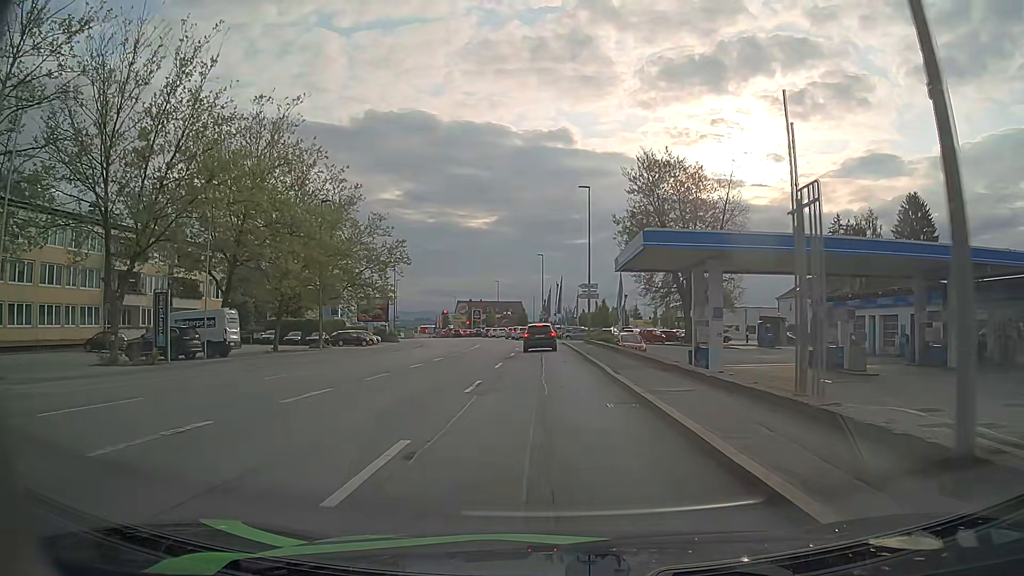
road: tertiary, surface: asphalt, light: Day
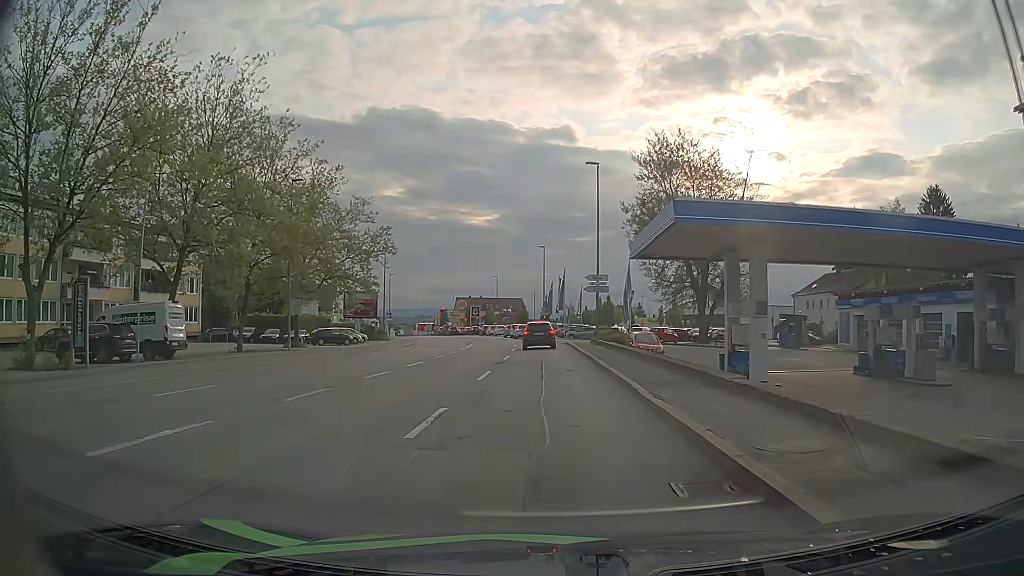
(+0.1, +6.0) m; +1°
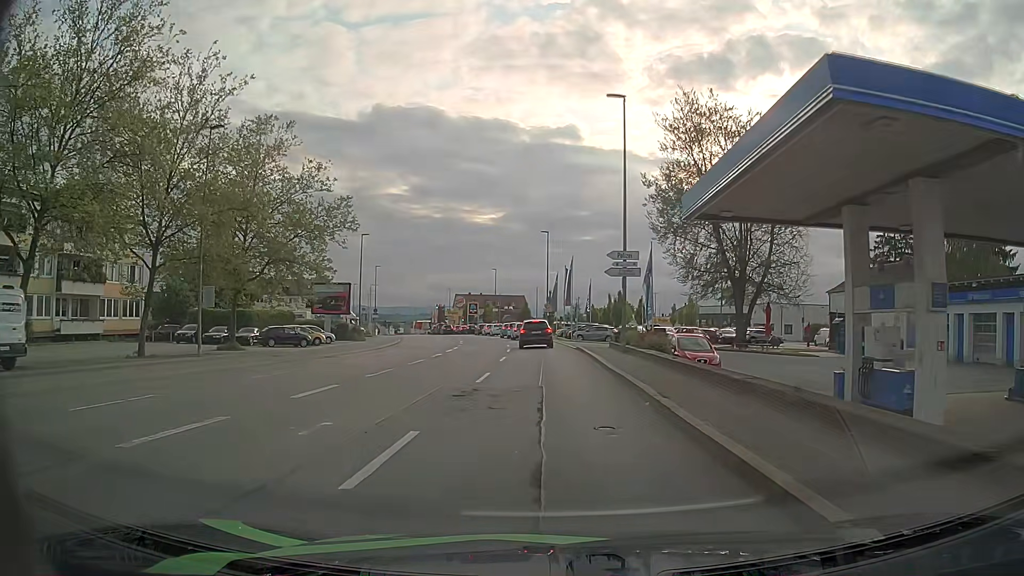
(0.0, +11.5) m; 0°
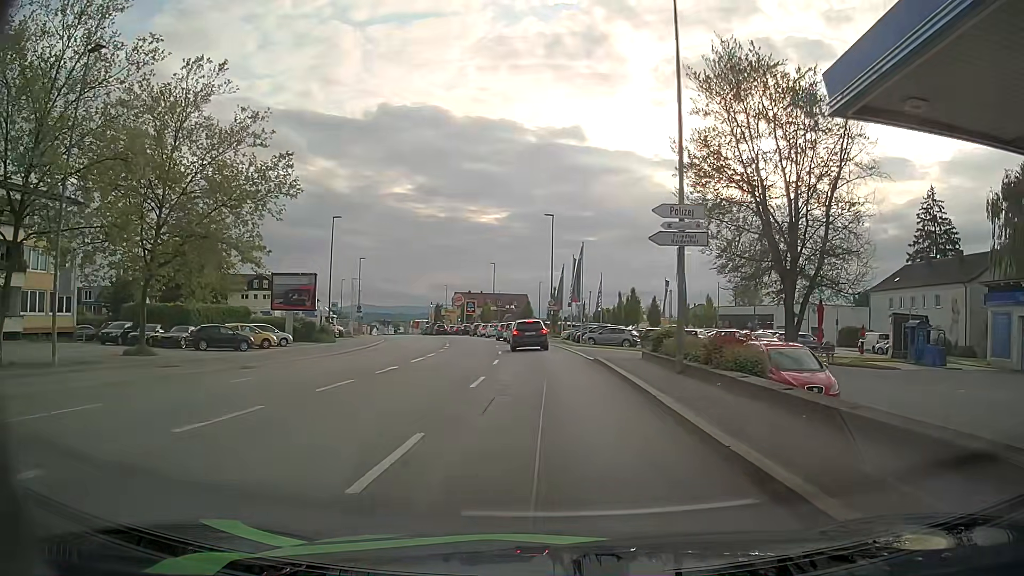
(-0.1, +10.4) m; 0°
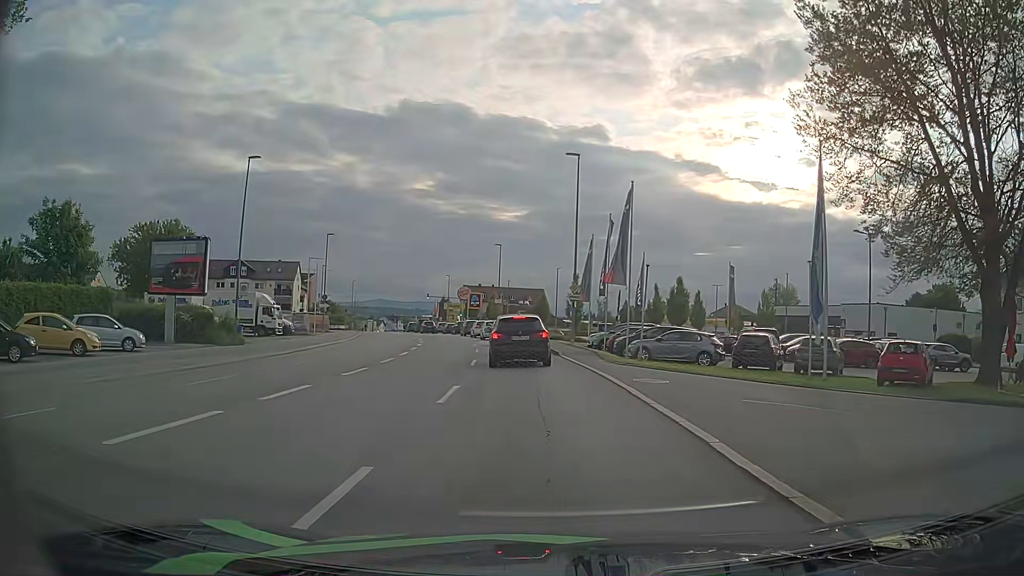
(-0.1, +19.7) m; -1°
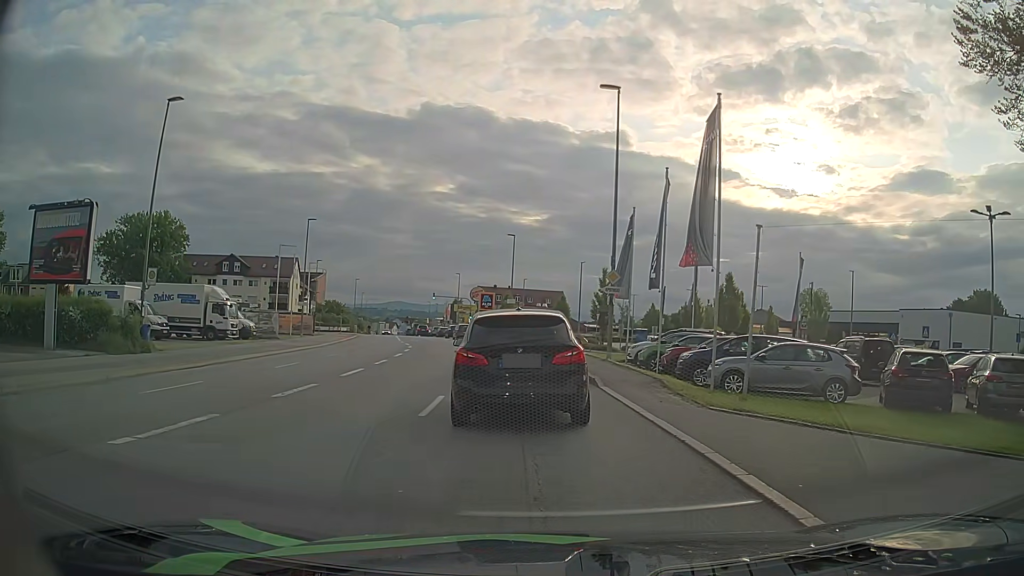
(-0.2, +11.1) m; -2°
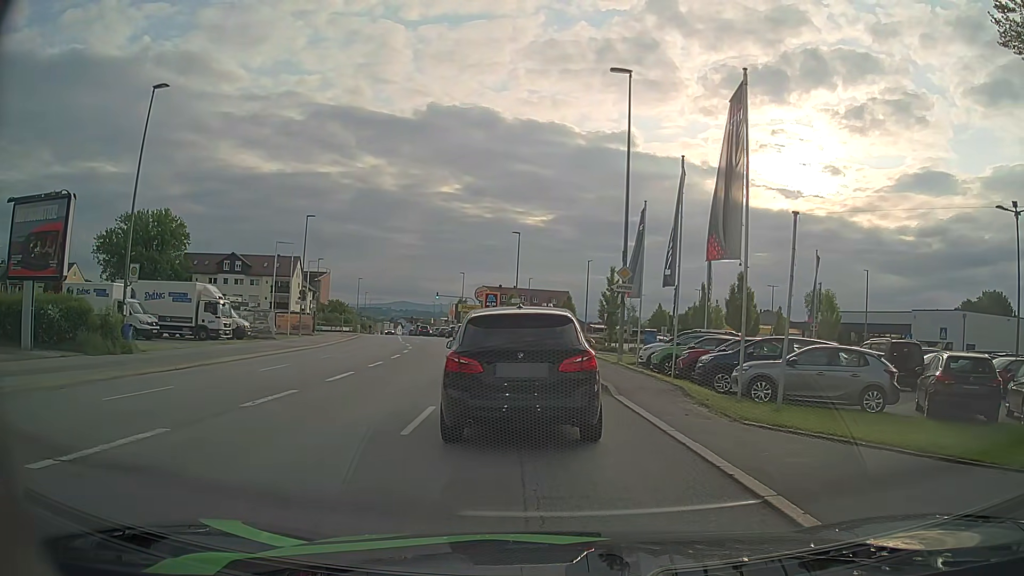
(0.0, +1.7) m; 0°
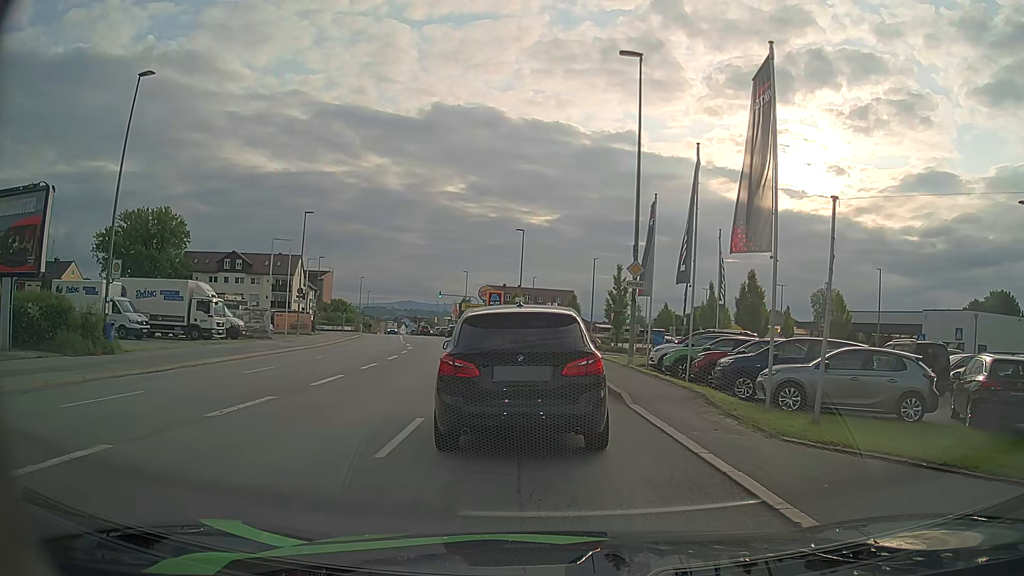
(0.0, +1.5) m; 0°
